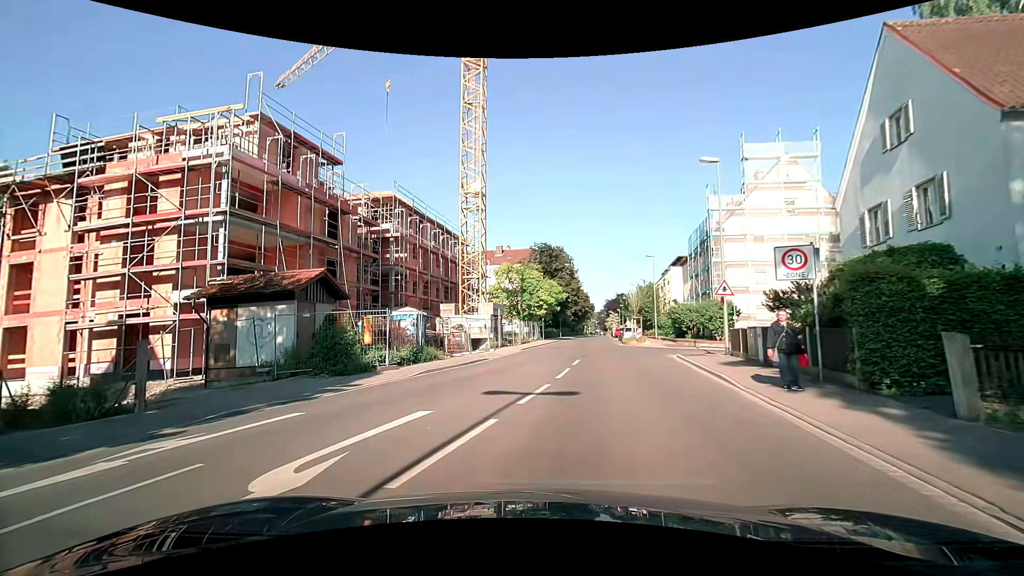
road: residential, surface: asphalt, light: Day
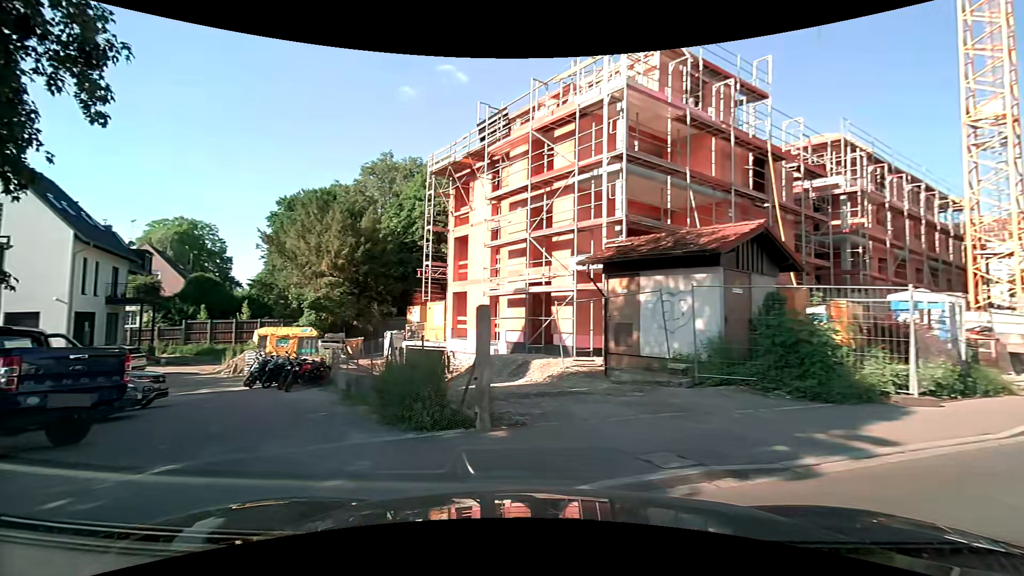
(-2.0, +6.5) m; -43°
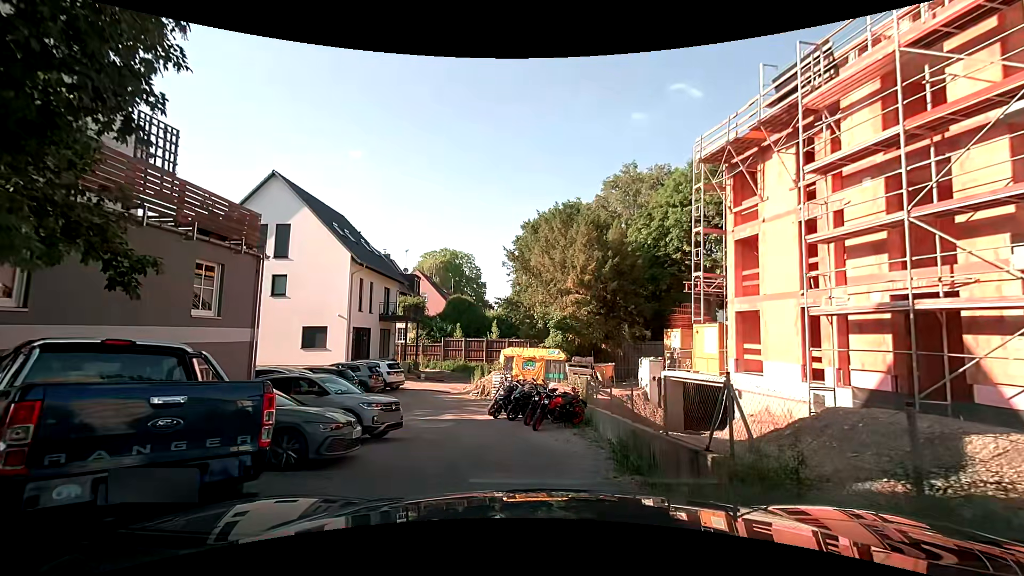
(-1.6, +5.0) m; -31°
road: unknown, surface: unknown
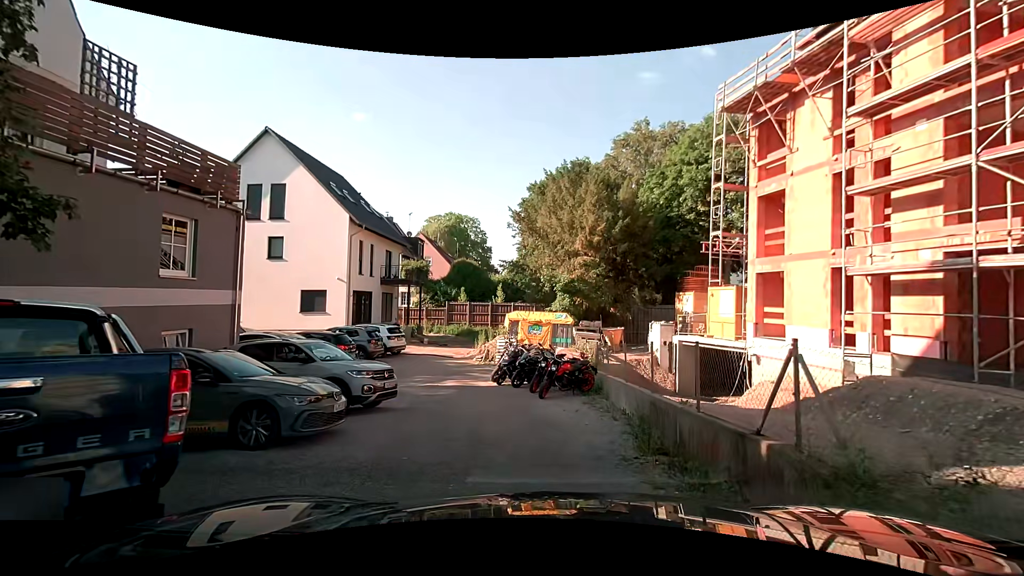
(+0.1, +1.2) m; +1°
